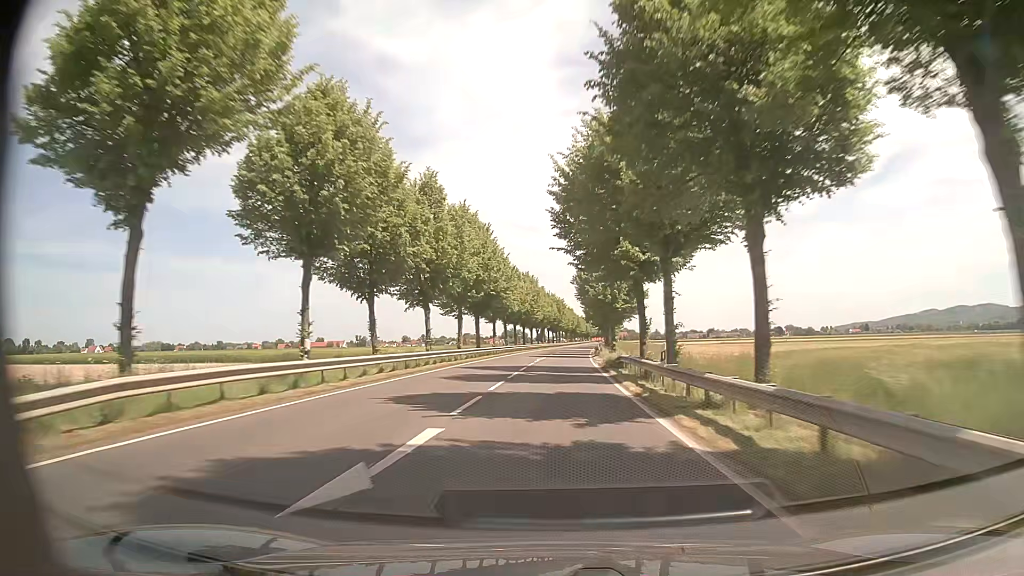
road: primary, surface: asphalt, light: Day
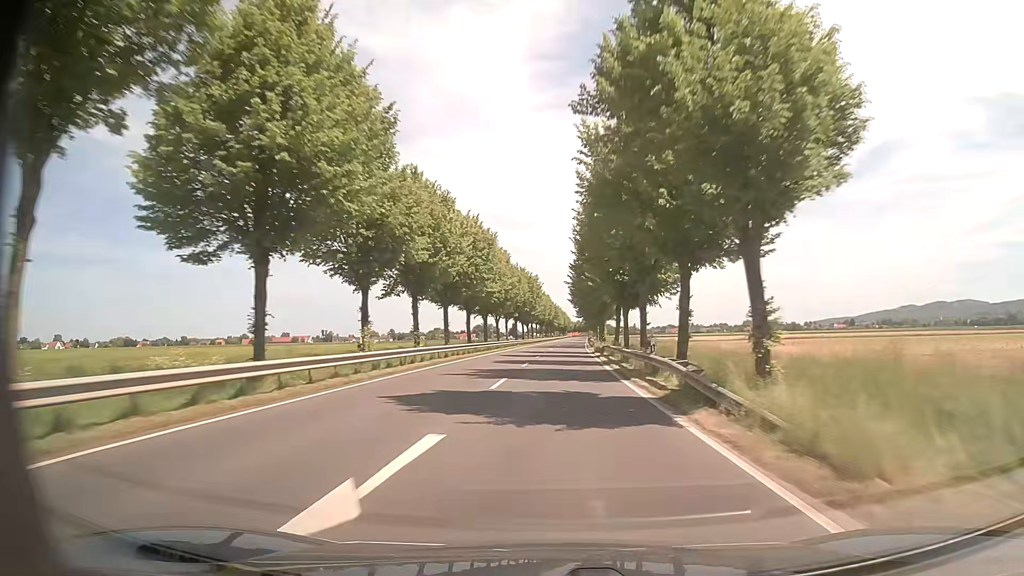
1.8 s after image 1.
(+0.9, +43.7) m; +3°
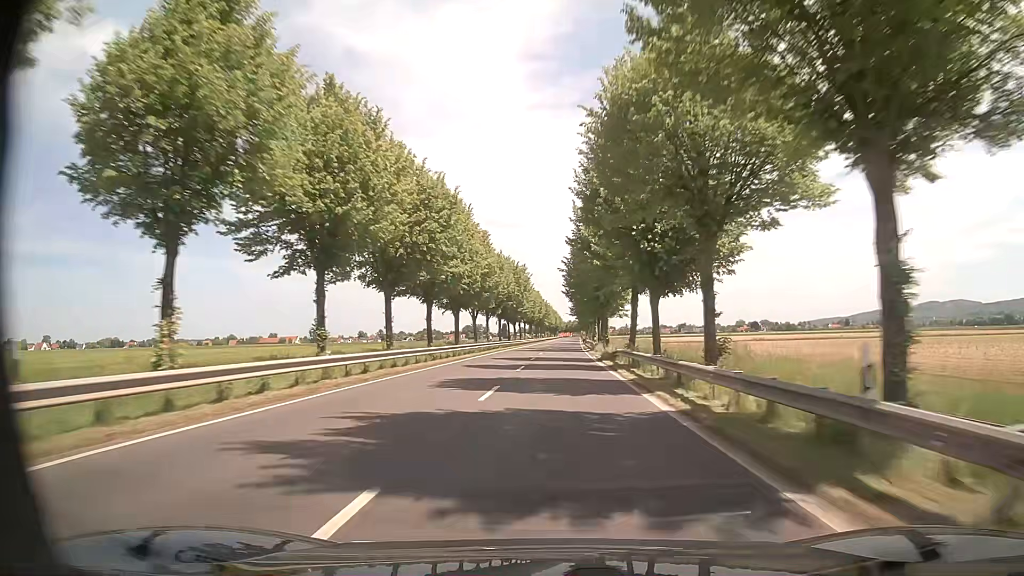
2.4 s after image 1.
(0.0, +15.1) m; 0°
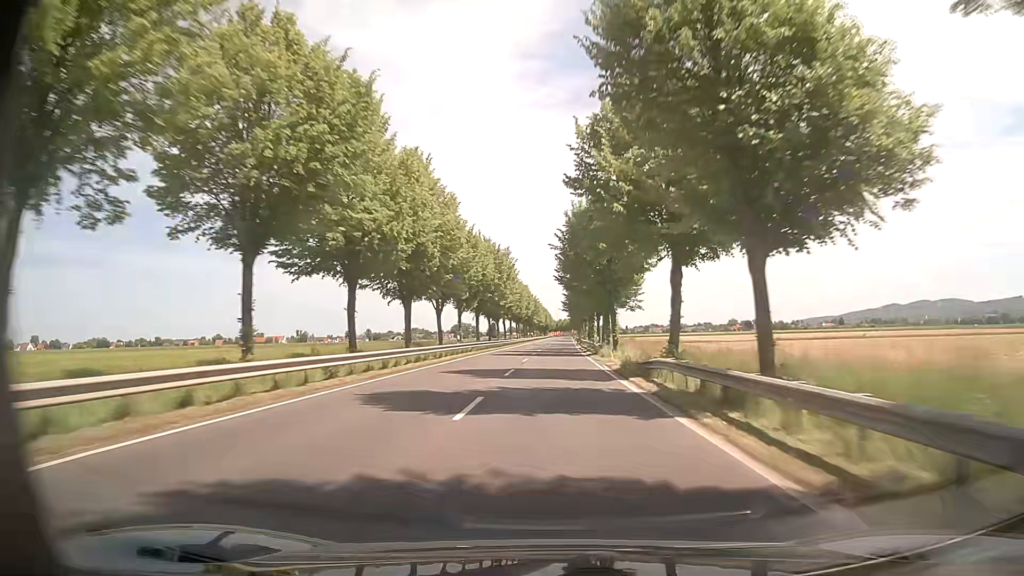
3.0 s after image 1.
(+0.1, +15.3) m; +1°
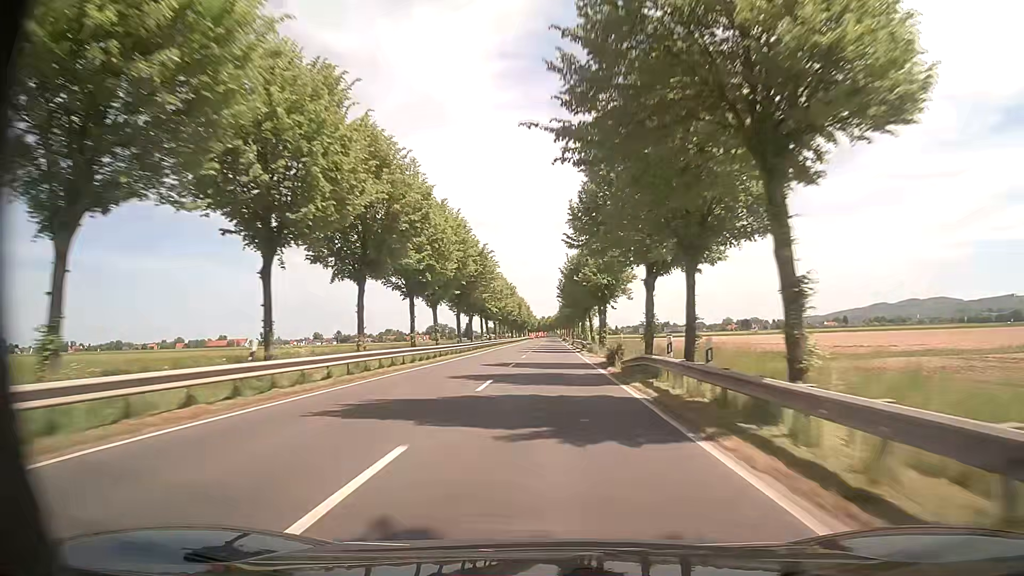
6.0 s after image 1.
(+1.5, +78.1) m; +2°
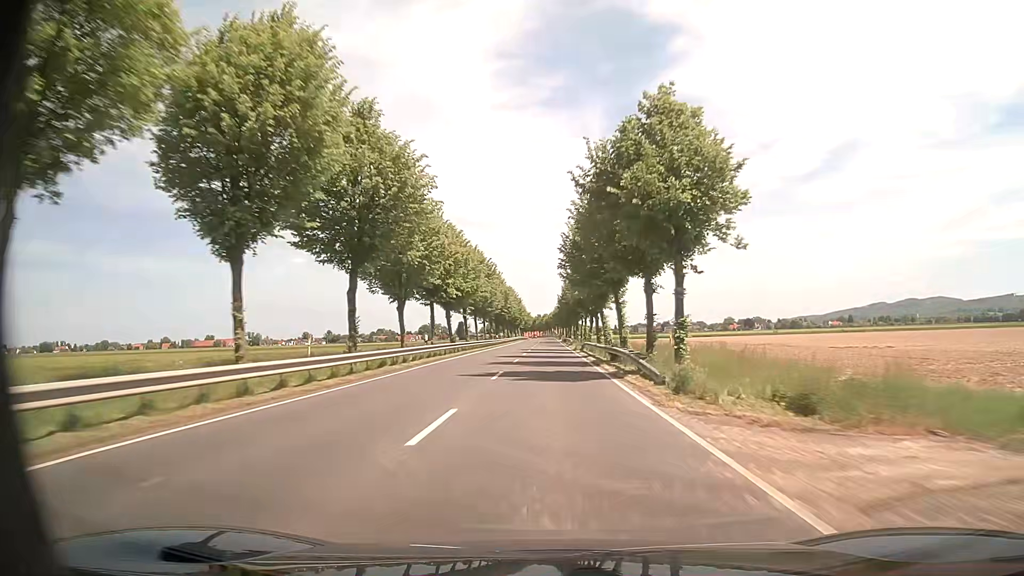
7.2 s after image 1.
(0.0, +31.7) m; 0°
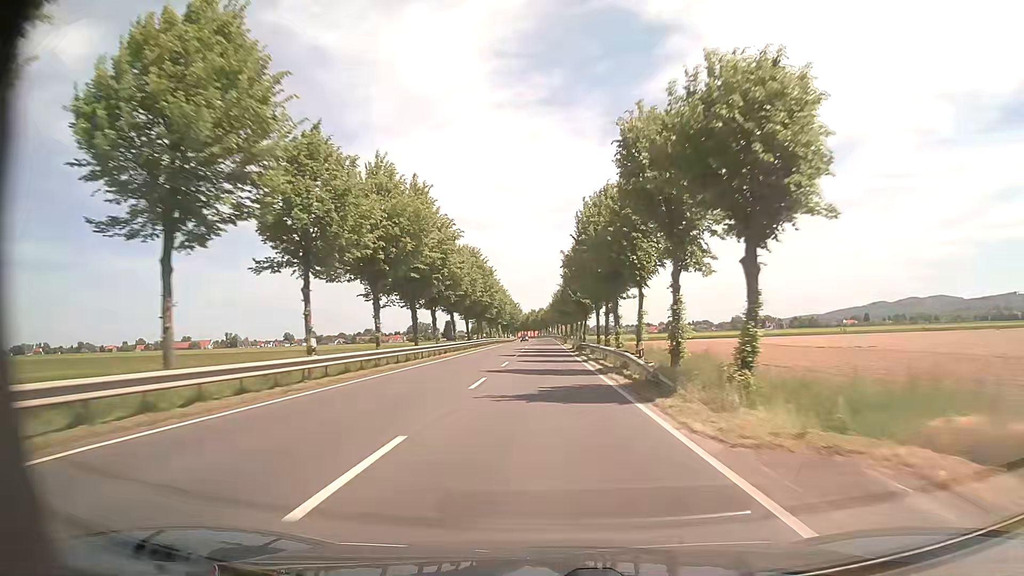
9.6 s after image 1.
(+0.3, +63.9) m; +1°
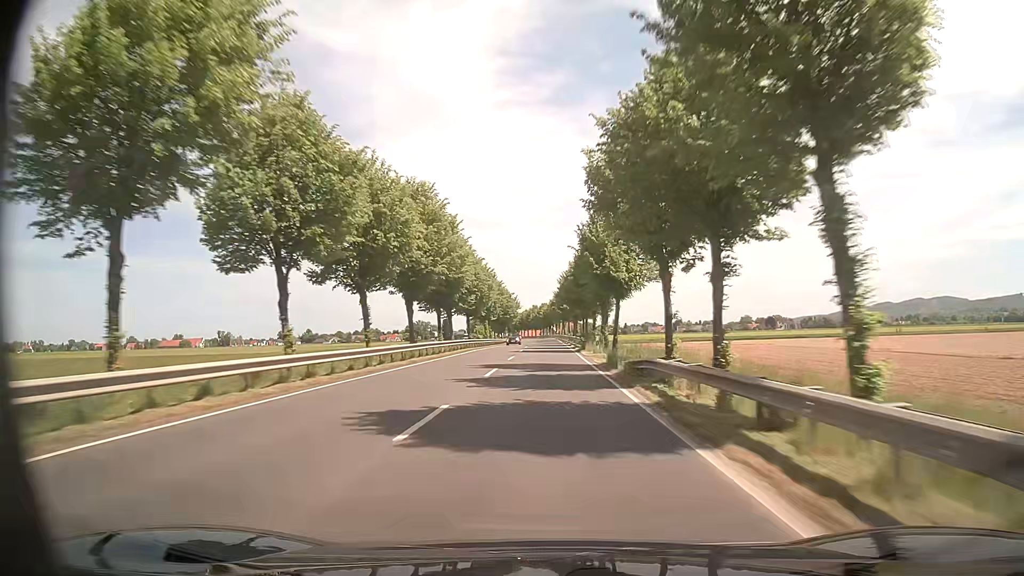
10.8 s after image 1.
(-0.2, +32.1) m; 0°
(0, +10) (0, +20) (0, +30) (0, +40) (0, +50) (0, +60) (0, +70) (0, +80) (0, +90) (-1, +100) m
